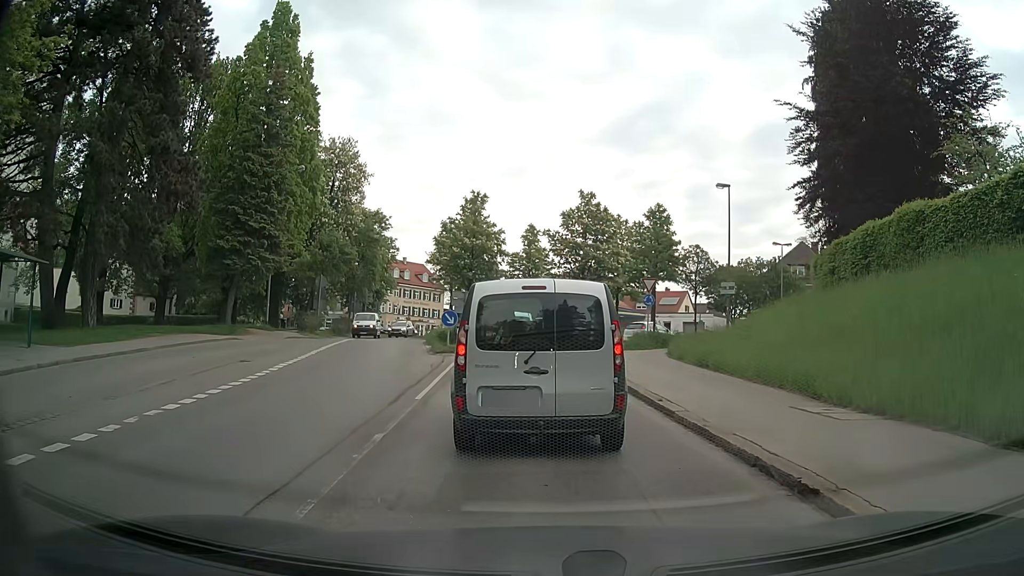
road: secondary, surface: asphalt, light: Day
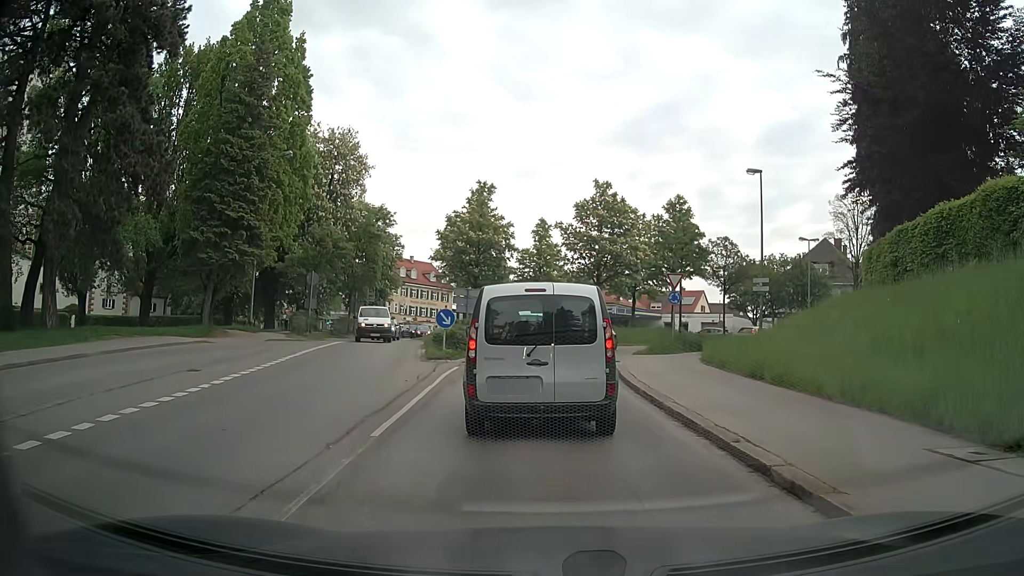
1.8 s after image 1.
(0.0, +3.9) m; -1°
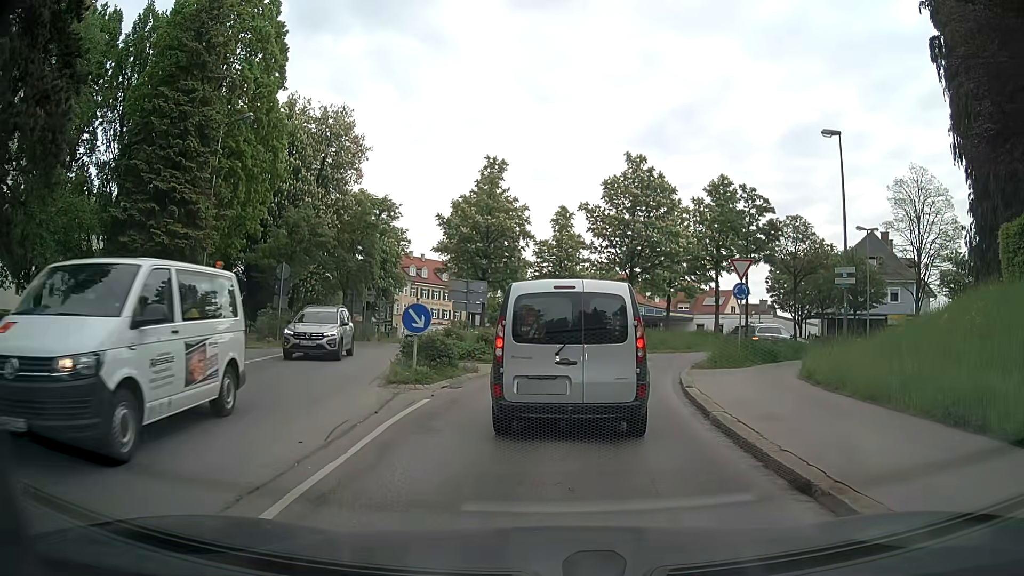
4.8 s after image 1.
(0.0, +7.5) m; +1°
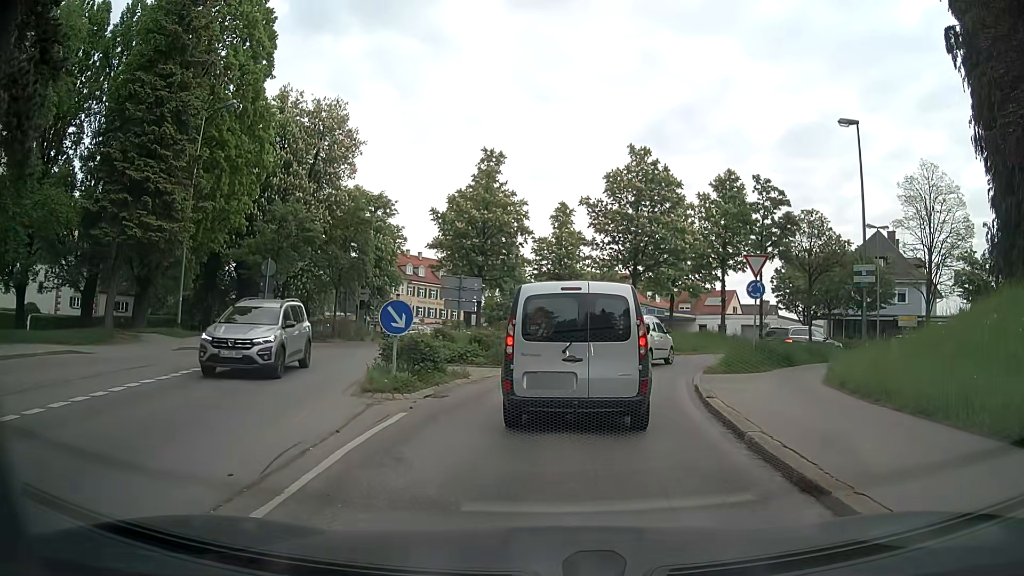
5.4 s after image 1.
(-0.1, +1.8) m; -2°
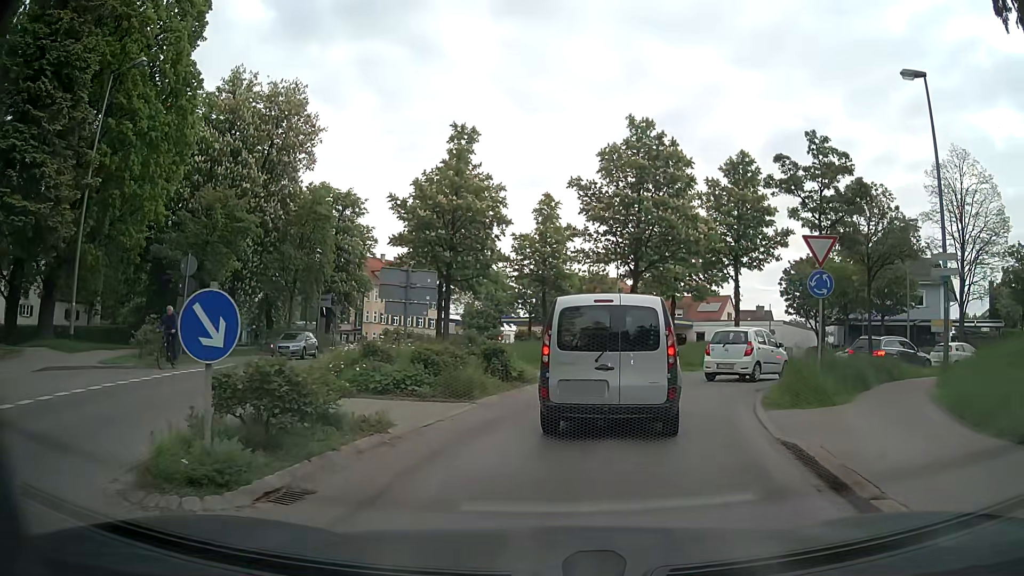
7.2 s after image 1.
(+0.1, +6.3) m; +4°
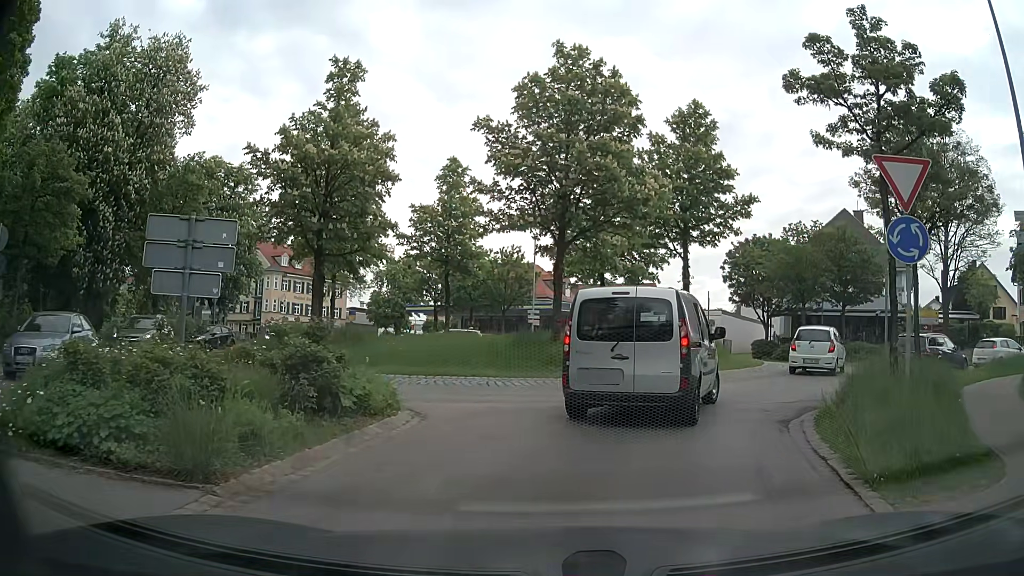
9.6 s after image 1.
(+0.1, +6.9) m; +4°
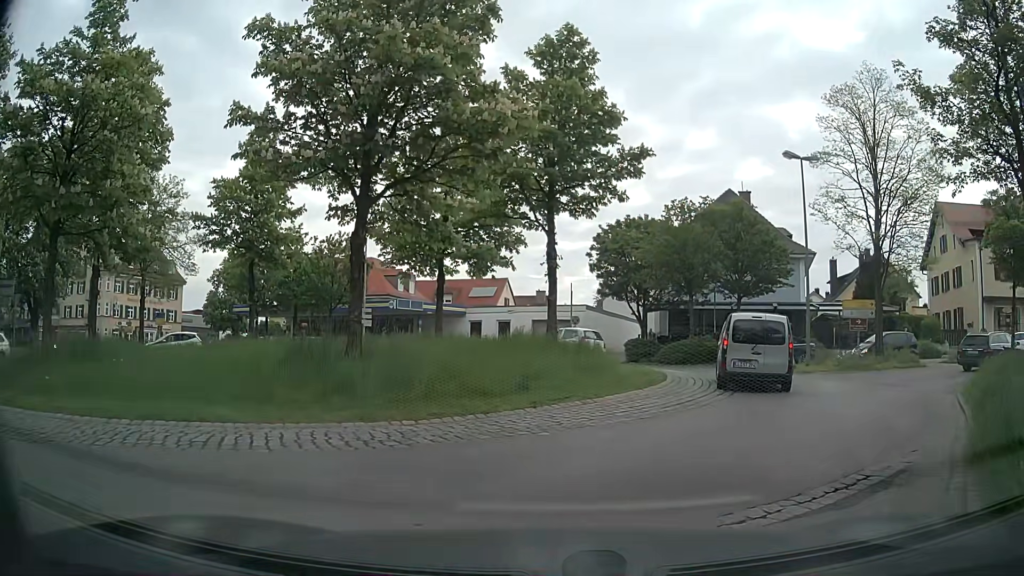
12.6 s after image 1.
(+0.9, +7.4) m; +13°
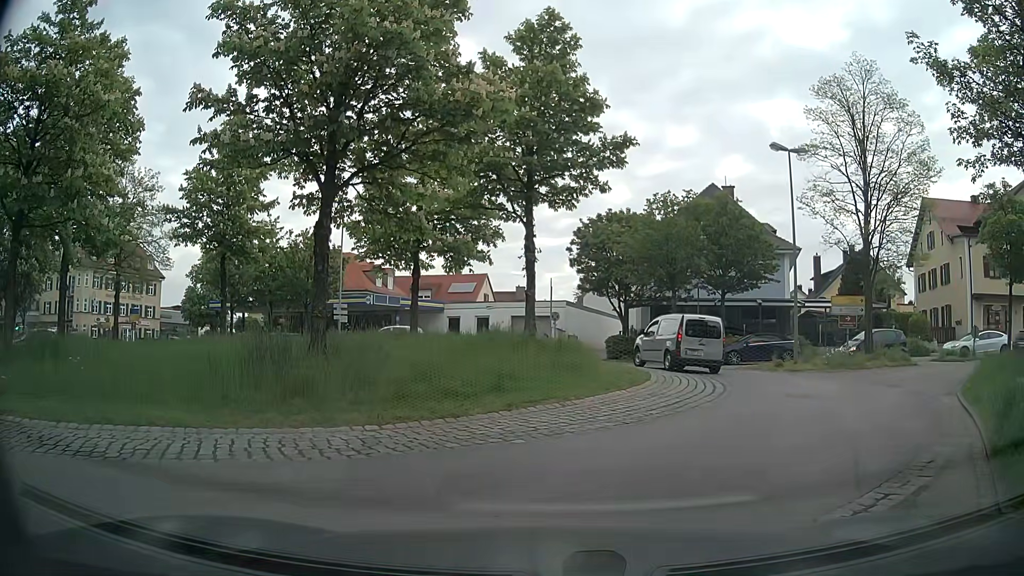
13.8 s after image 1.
(0.0, +0.8) m; 0°
